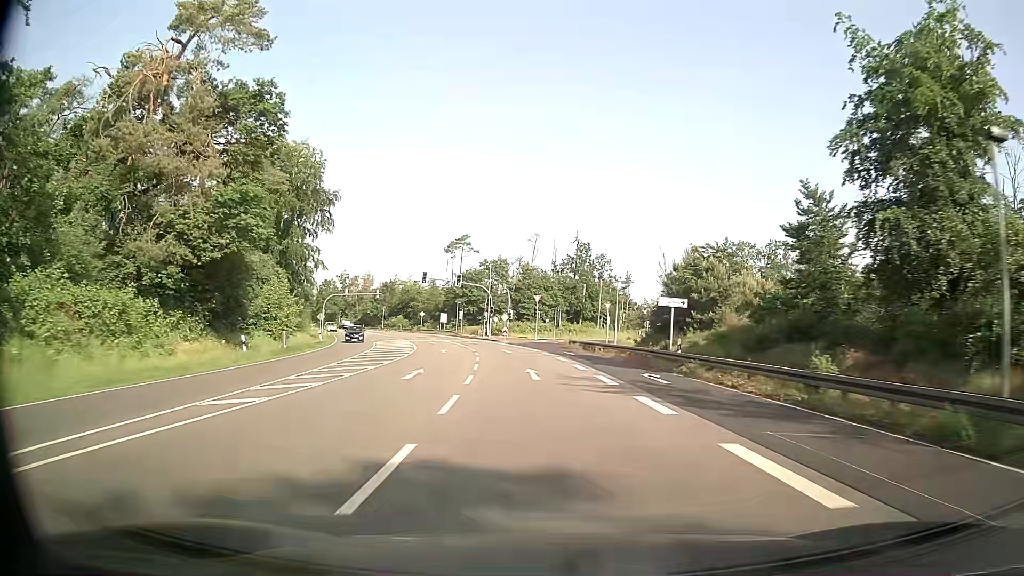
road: primary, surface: asphalt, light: Day
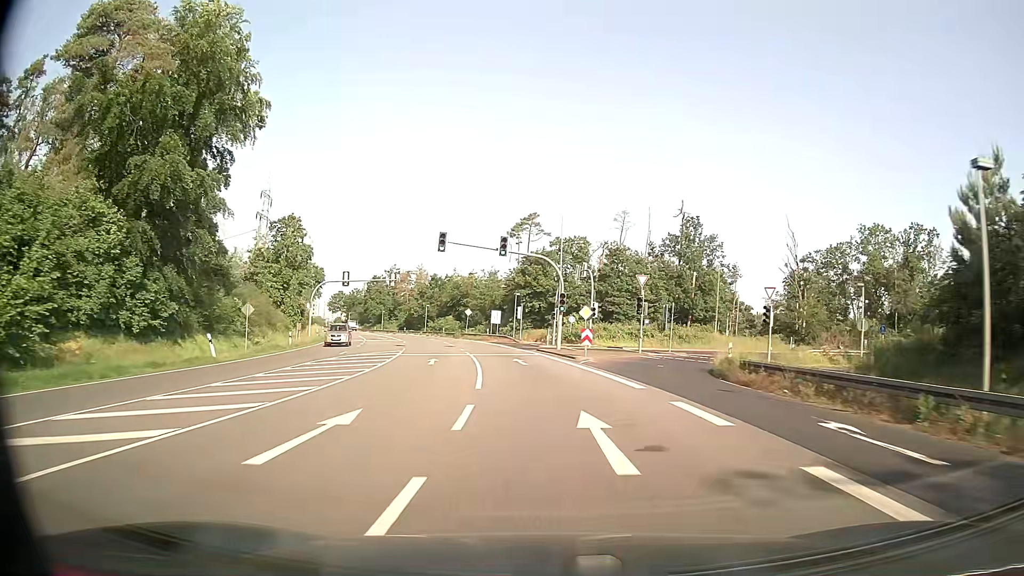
(-2.0, +32.0) m; -7°
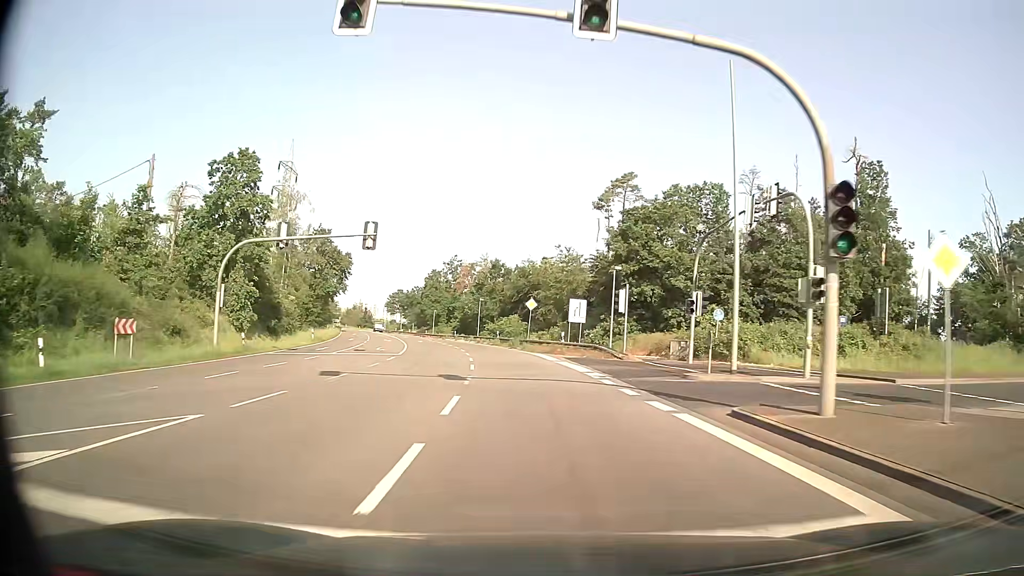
(-1.9, +31.8) m; -7°
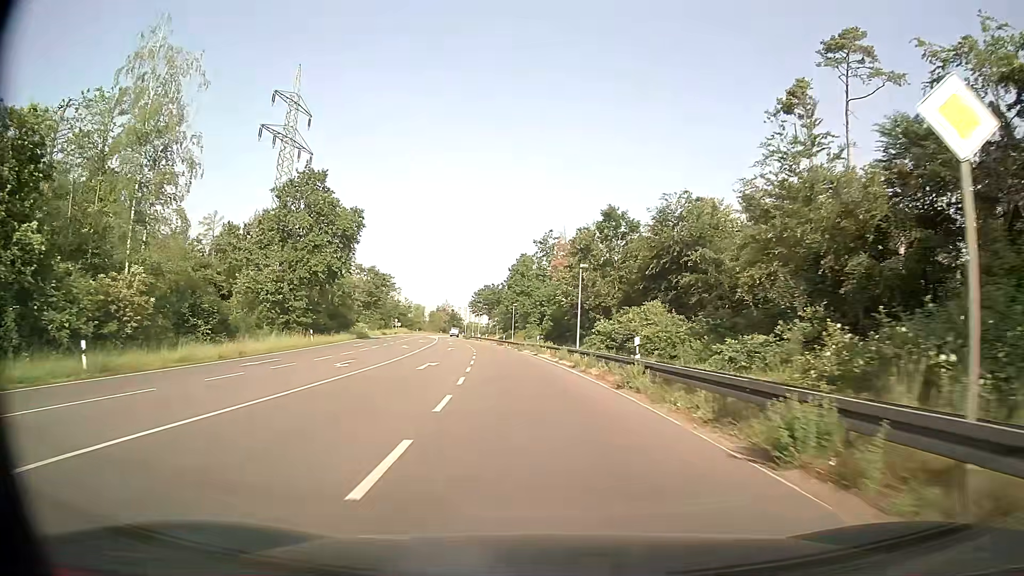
(-3.5, +42.1) m; -9°
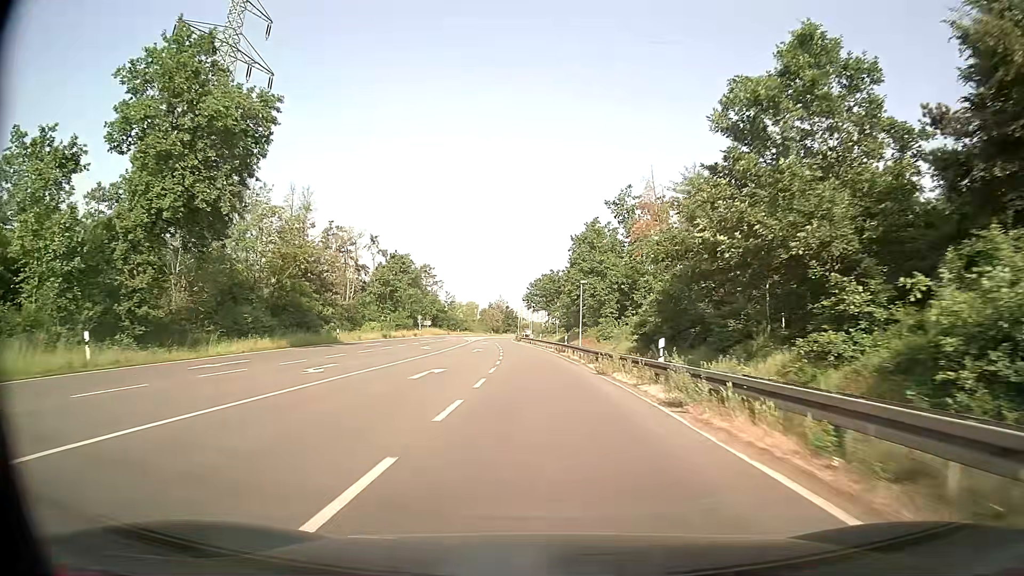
(-1.6, +31.7) m; -5°
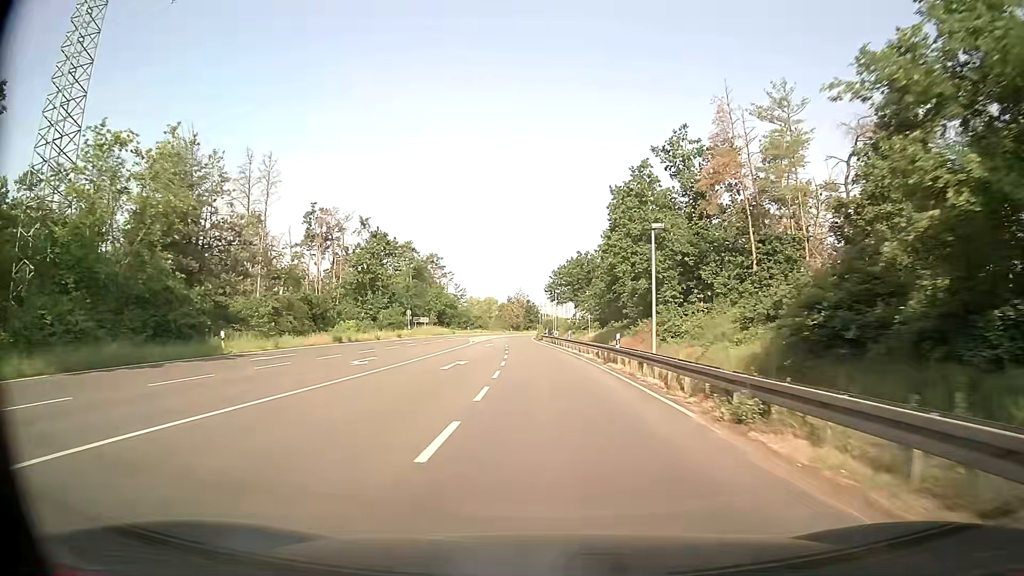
(-0.5, +21.3) m; -2°
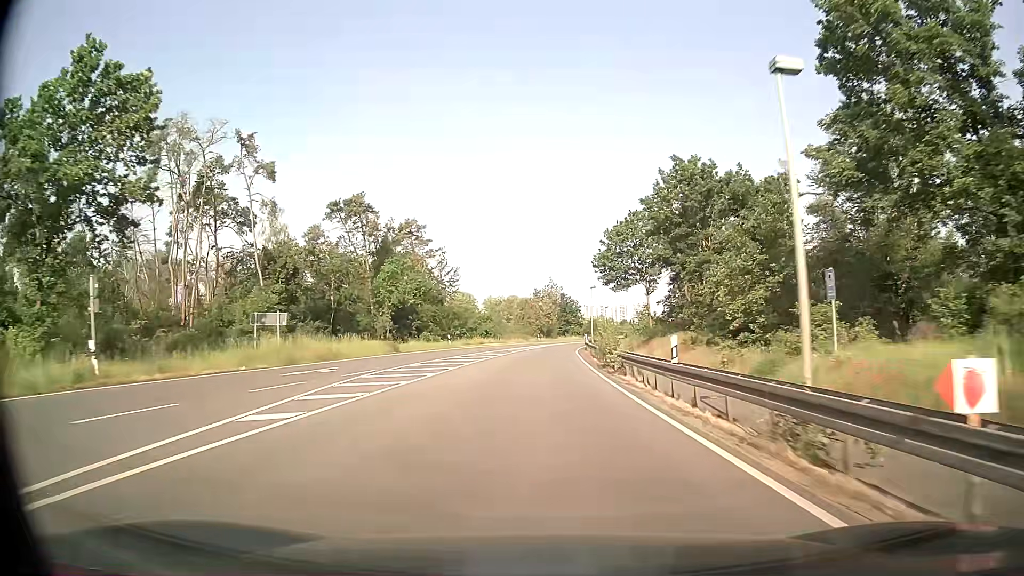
(-1.5, +53.5) m; -3°
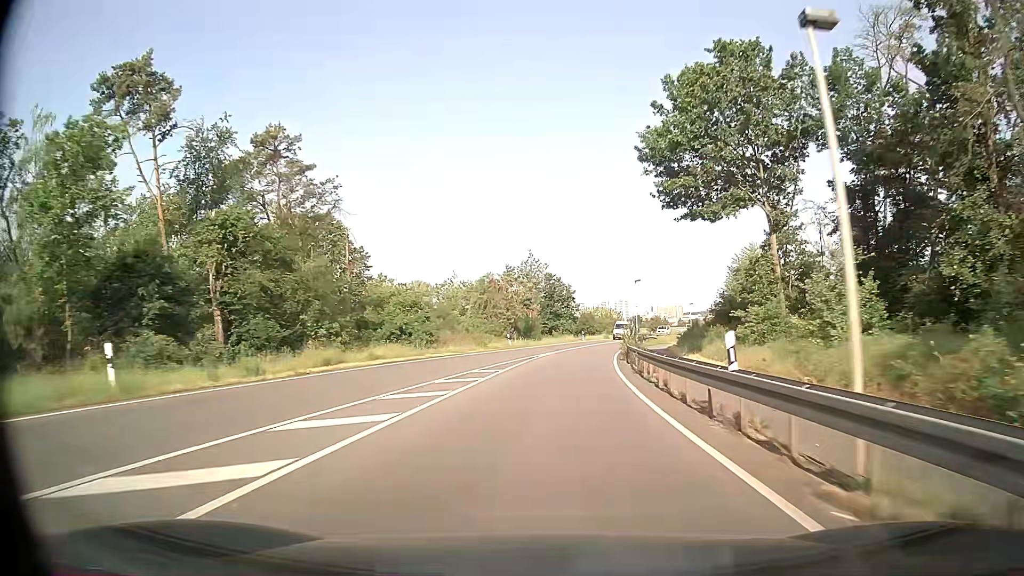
(+0.1, +43.0) m; +2°
(0, +10) (+1, +20) (+1, +30) (+2, +40) (+4, +50) (+6, +60) (+8, +69) (+10, +79) (+13, +89) (+16, +98) m
